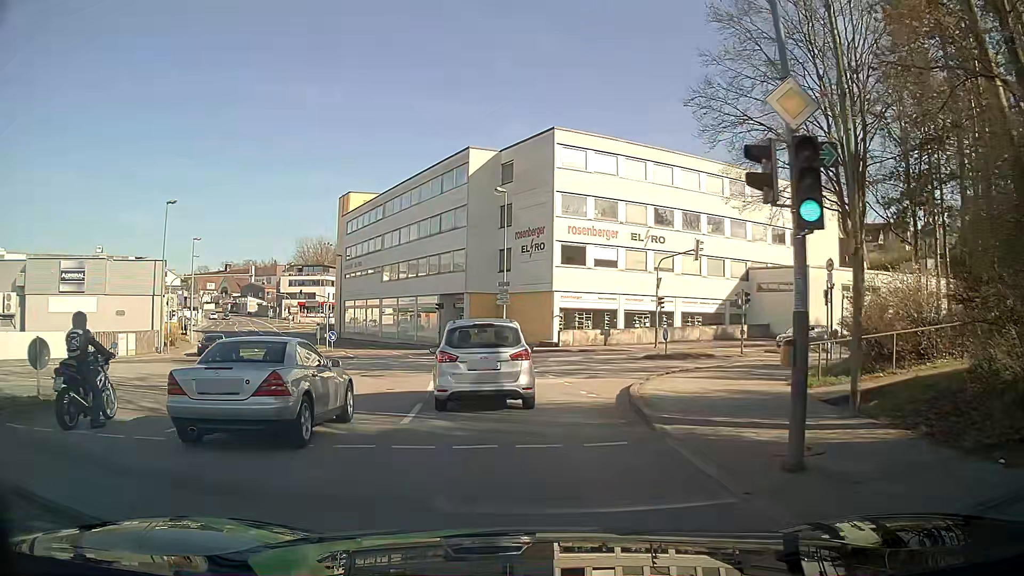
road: tertiary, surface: asphalt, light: Day
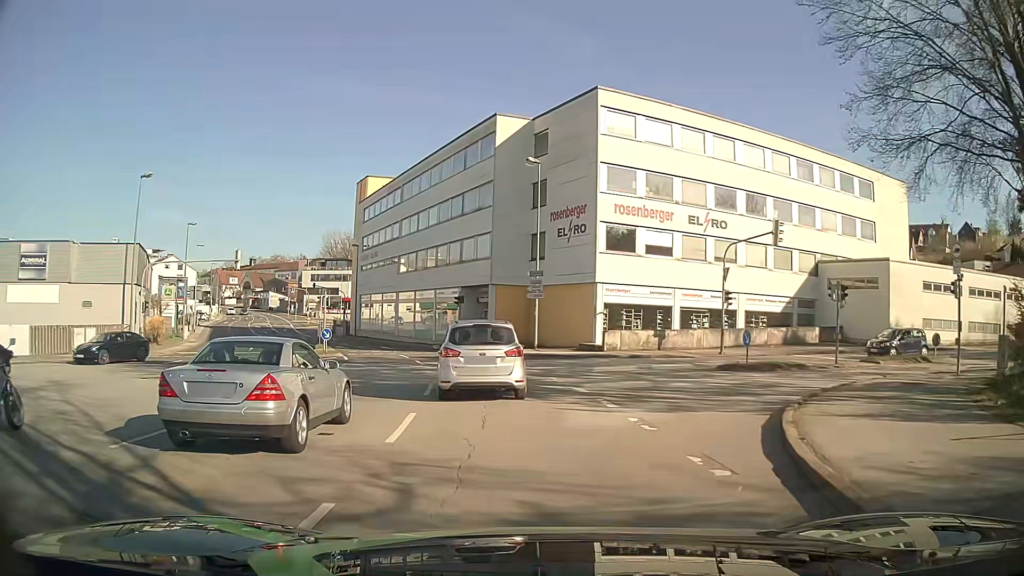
(-0.2, +7.9) m; -3°
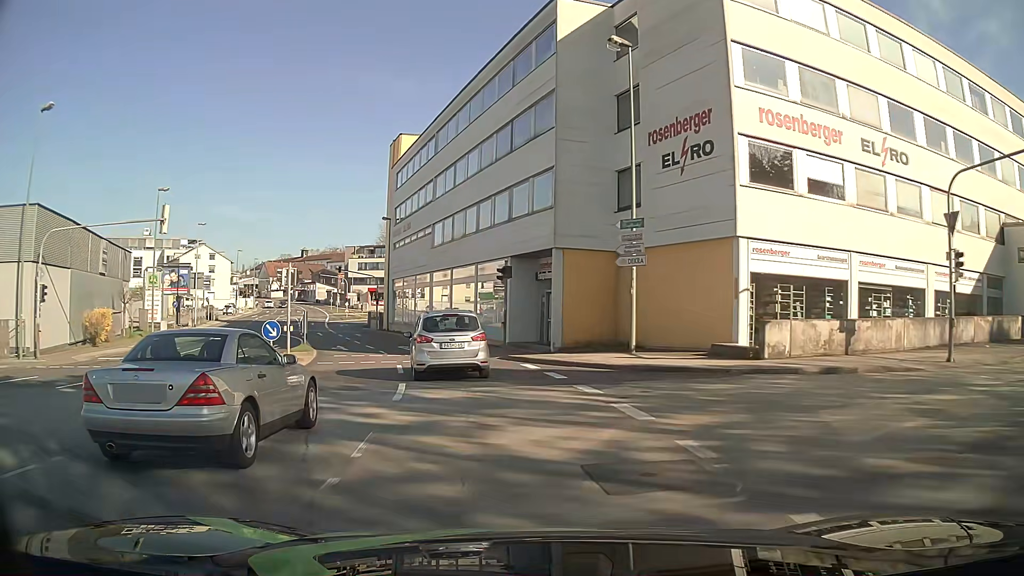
(-0.6, +15.2) m; -6°
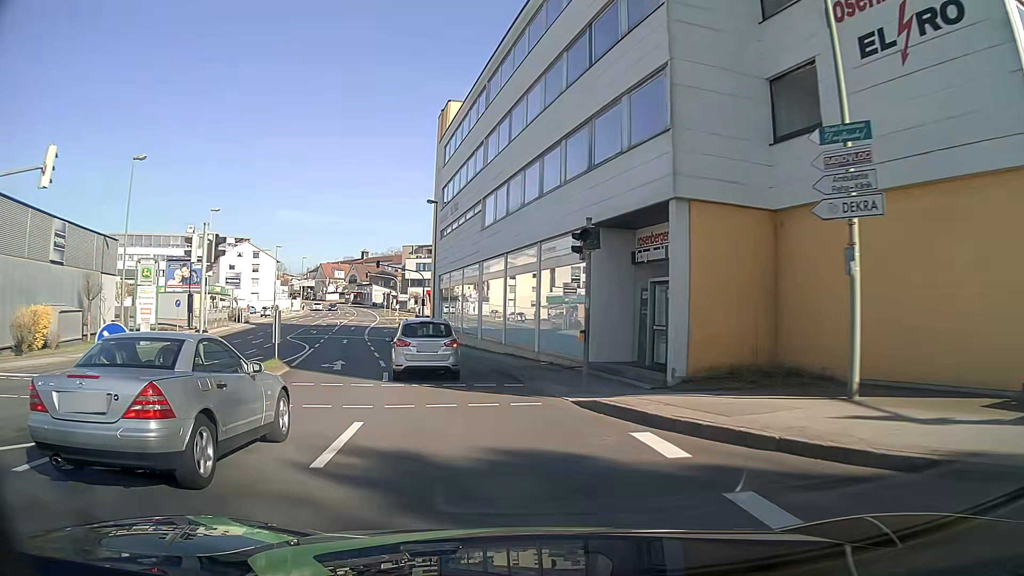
(-0.5, +11.3) m; -6°
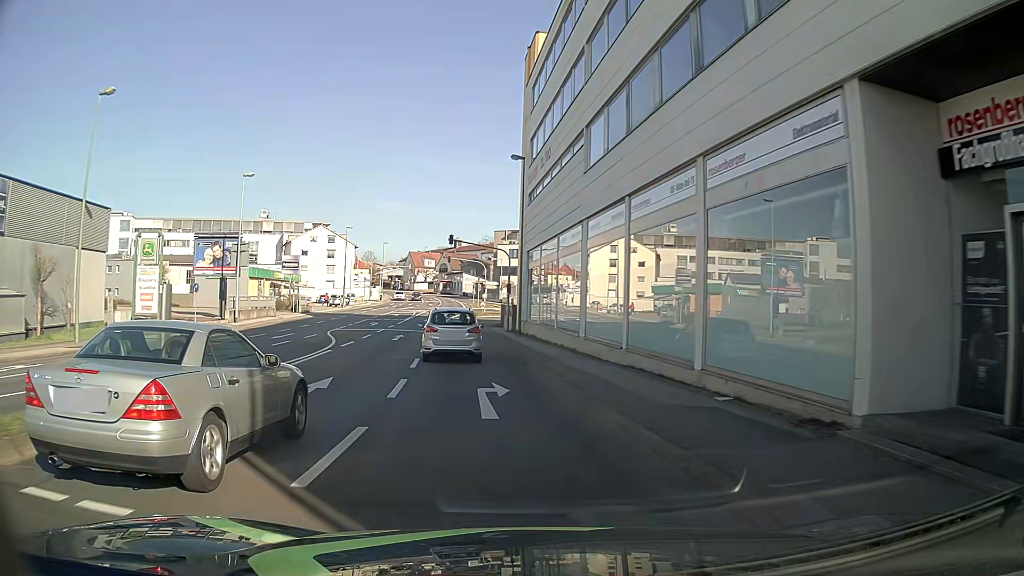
(-0.8, +11.6) m; -7°
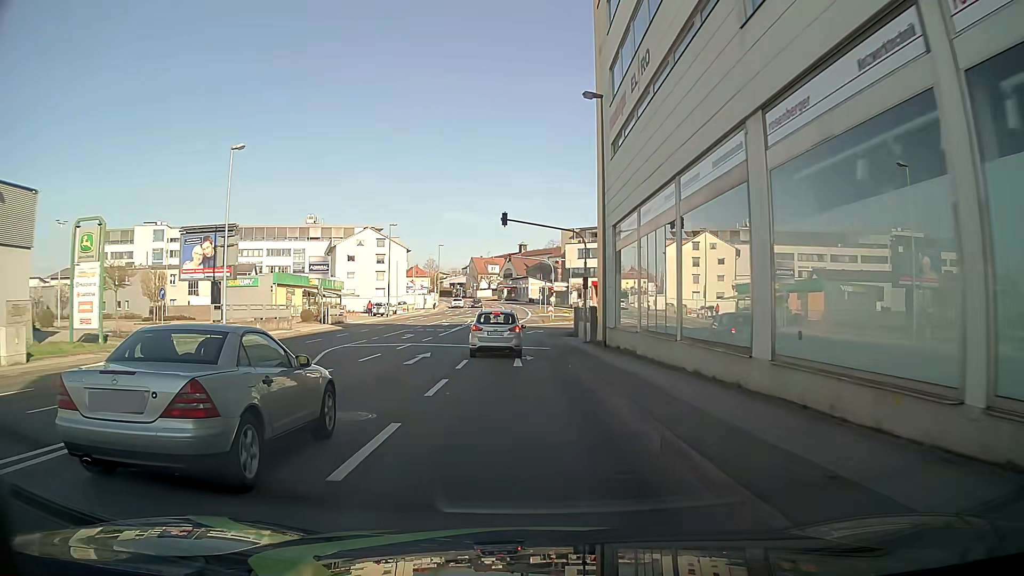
(-1.0, +11.8) m; -7°
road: tertiary_link
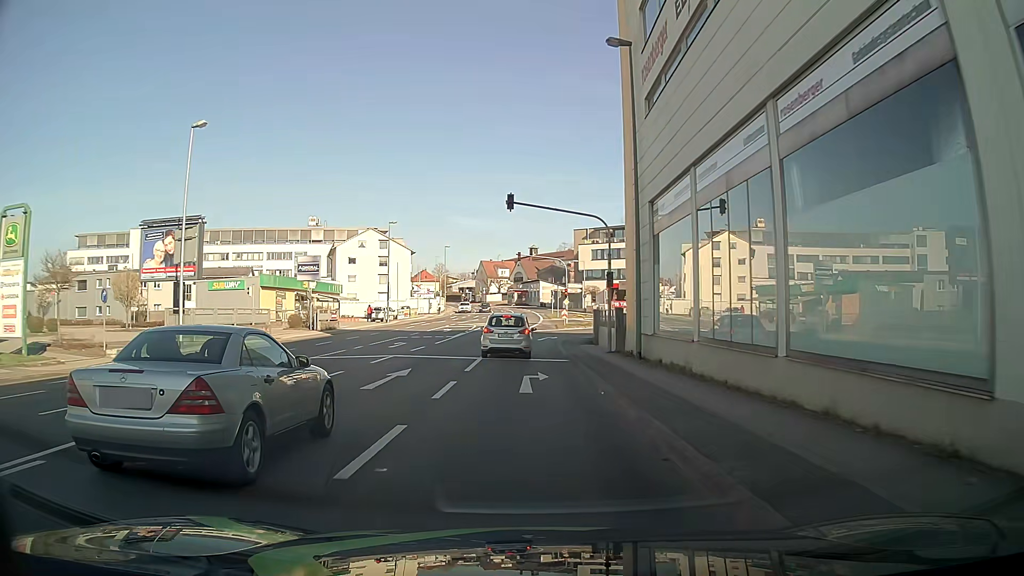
(0.0, +5.9) m; +1°
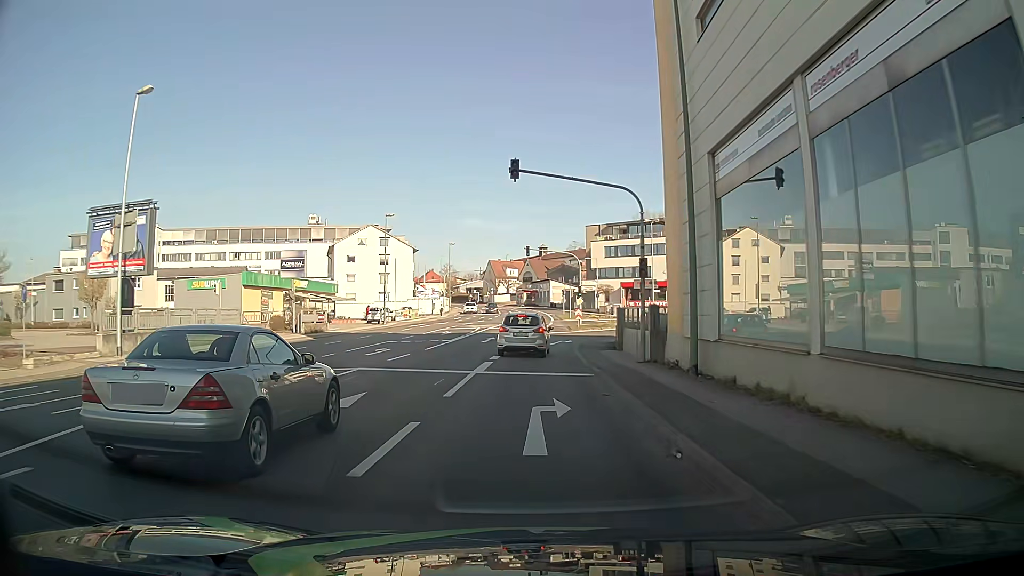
(-0.1, +5.9) m; -1°
(0, +10) (0, +20) (0, +30) (+1, +40) (+5, +49) (+11, +58) (+16, +66) (+22, +74) (+28, +82) (+34, +90) m
